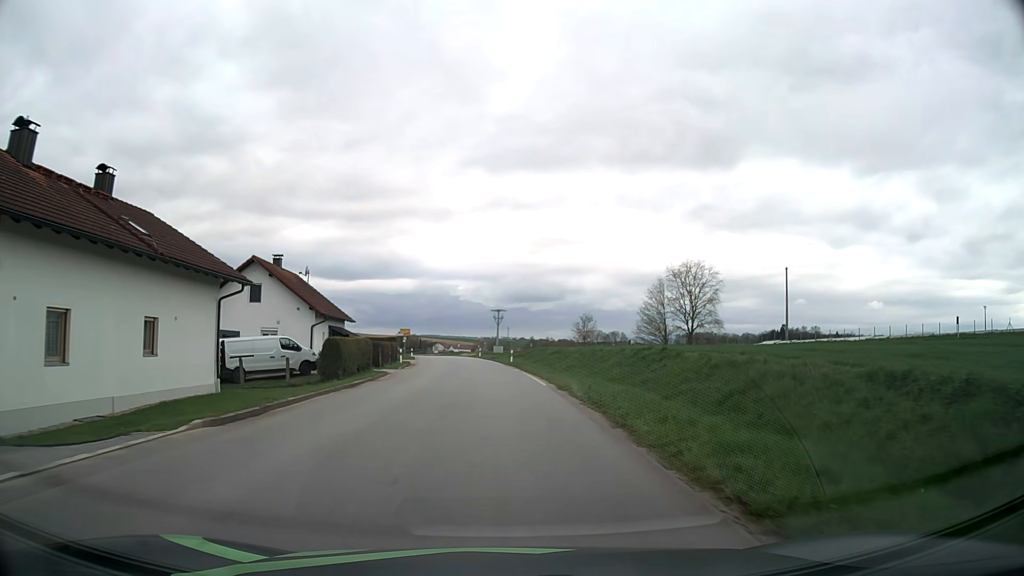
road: tertiary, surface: asphalt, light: Day
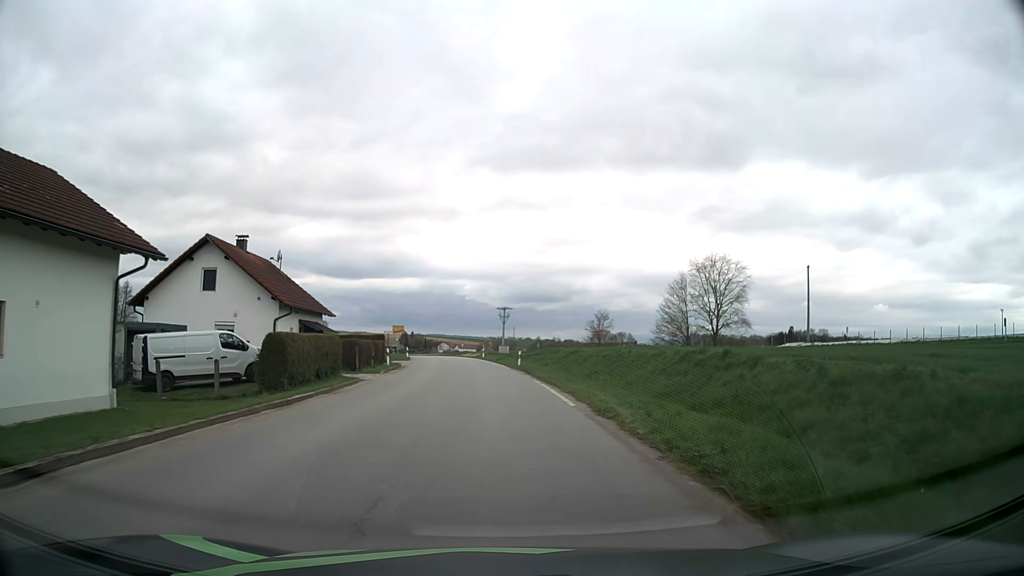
(-0.1, +7.5) m; -1°
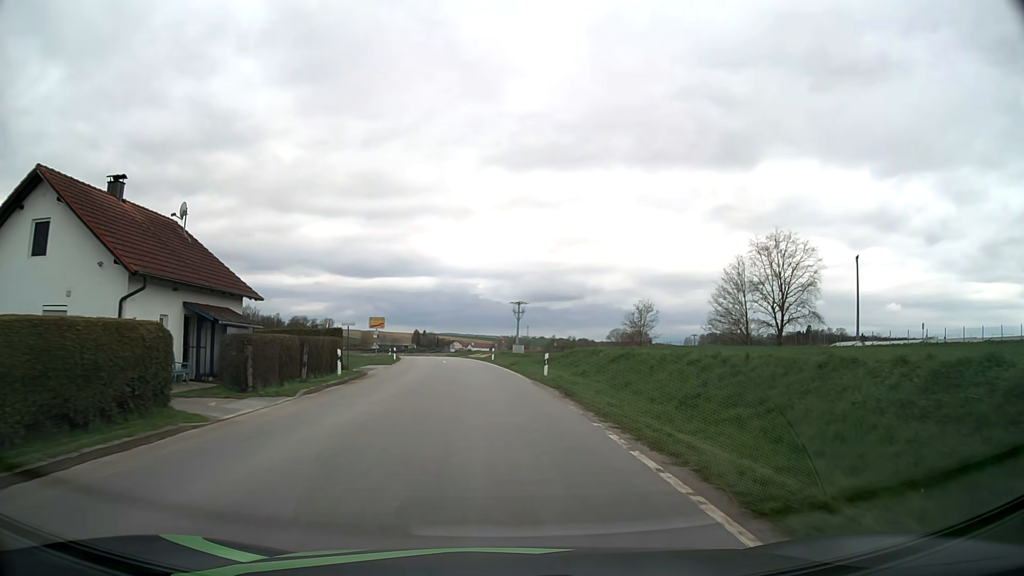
(-0.1, +14.8) m; -1°
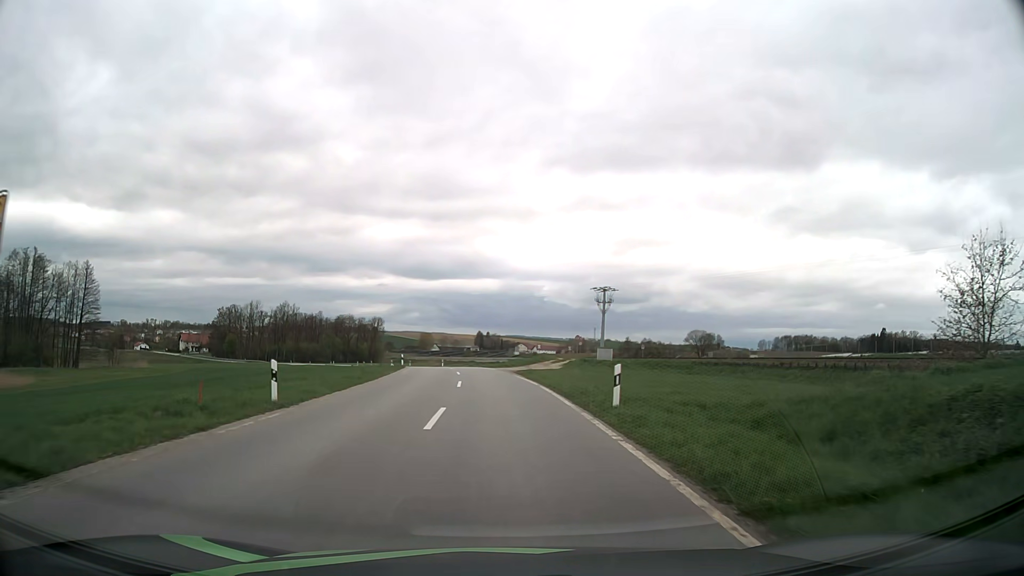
(-1.7, +36.1) m; -6°
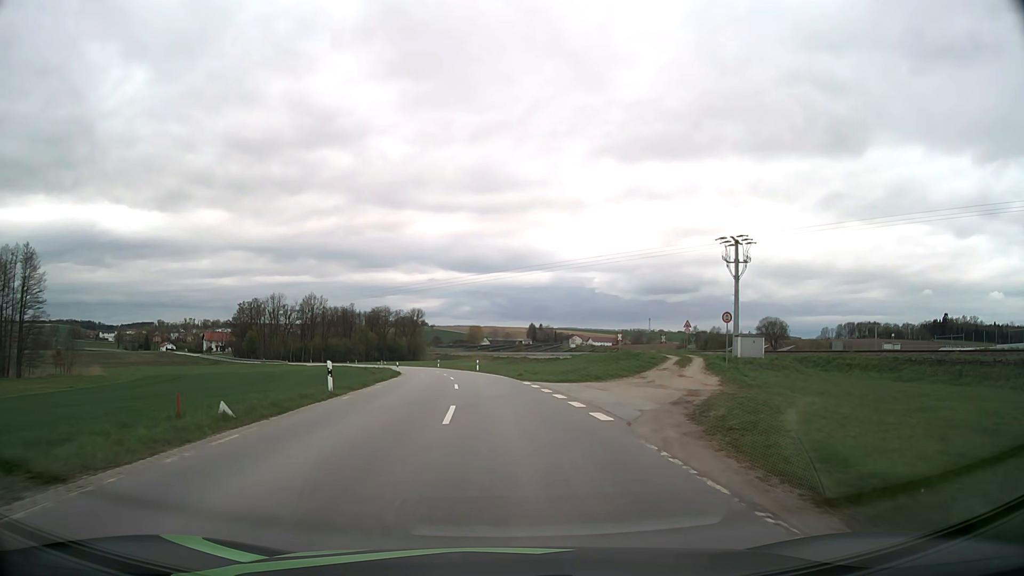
(-1.5, +35.0) m; -5°
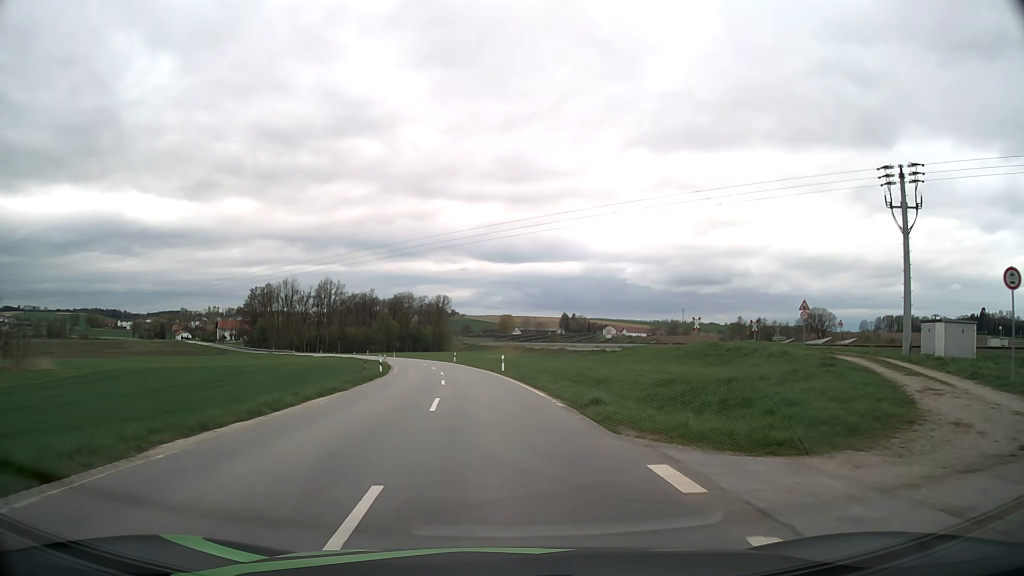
(-0.4, +21.3) m; -2°
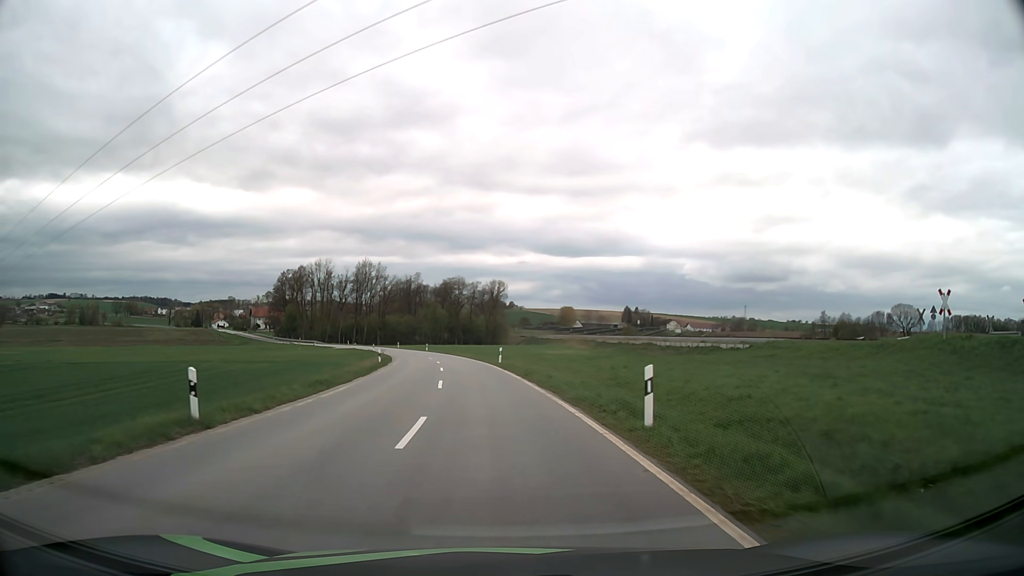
(-1.4, +30.2) m; -5°
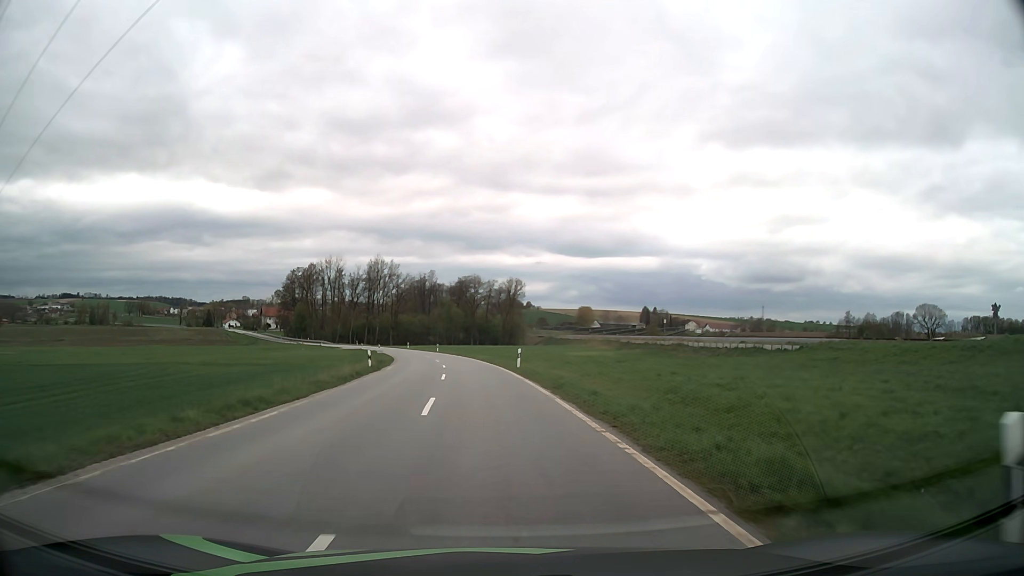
(-0.1, +7.9) m; -1°
(0, +10) (-1, +20) (-1, +30) (-2, +40) (-4, +50) (-5, +60) (-7, +70) (-9, +79) (-12, +89) (-15, +98) m
